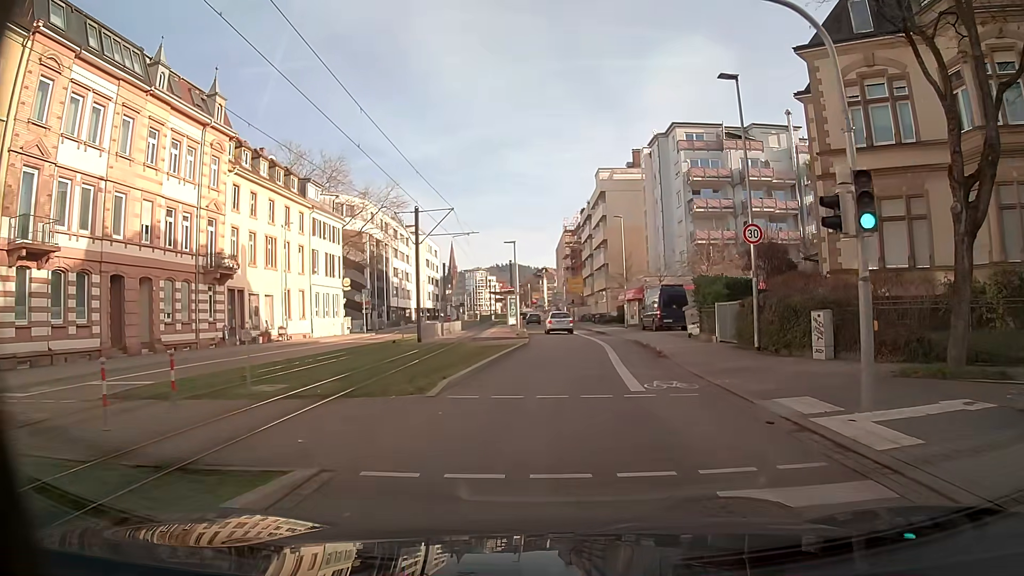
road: secondary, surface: asphalt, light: Day
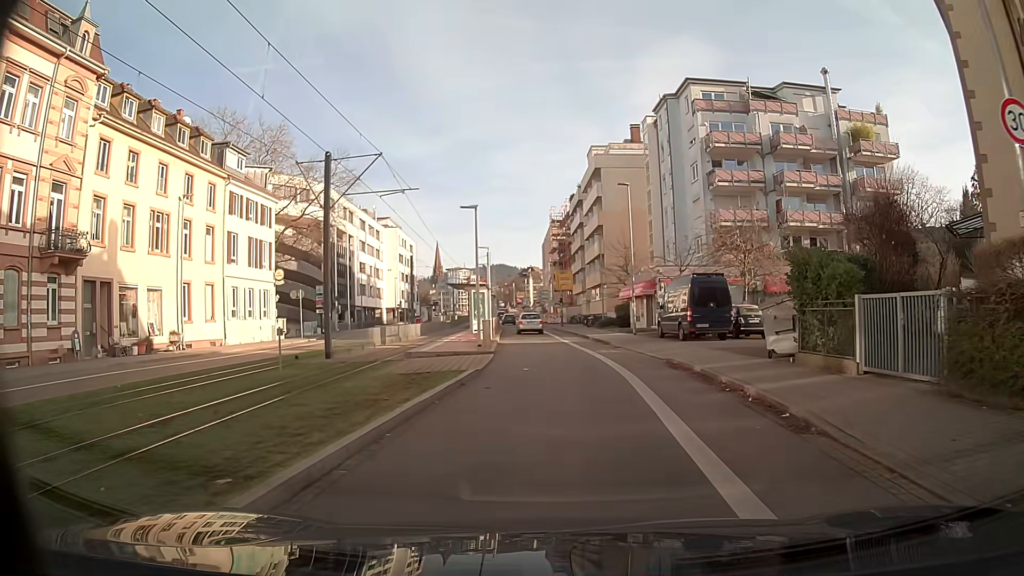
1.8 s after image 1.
(+0.1, +12.6) m; +1°
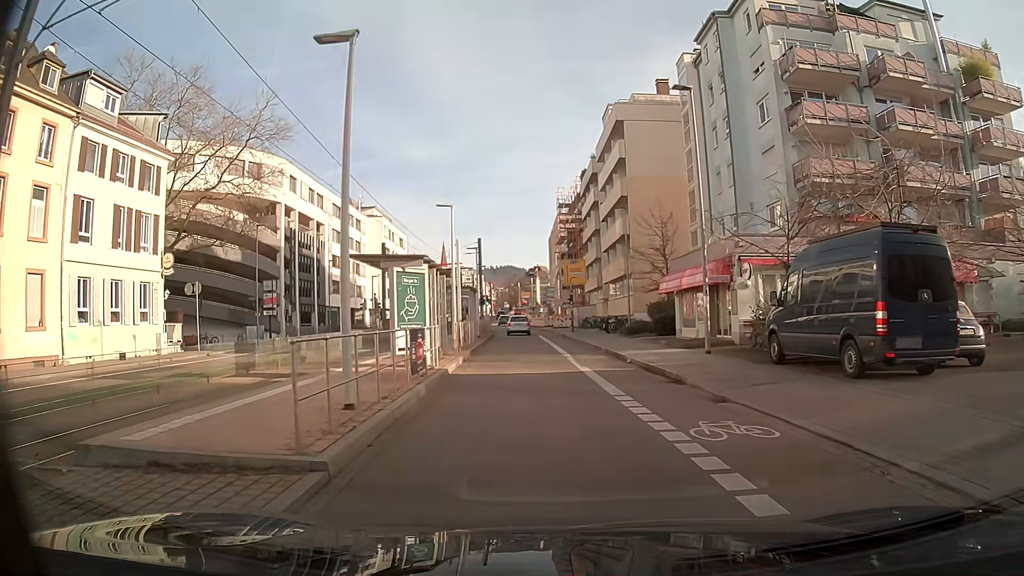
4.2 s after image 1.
(0.0, +16.1) m; -1°
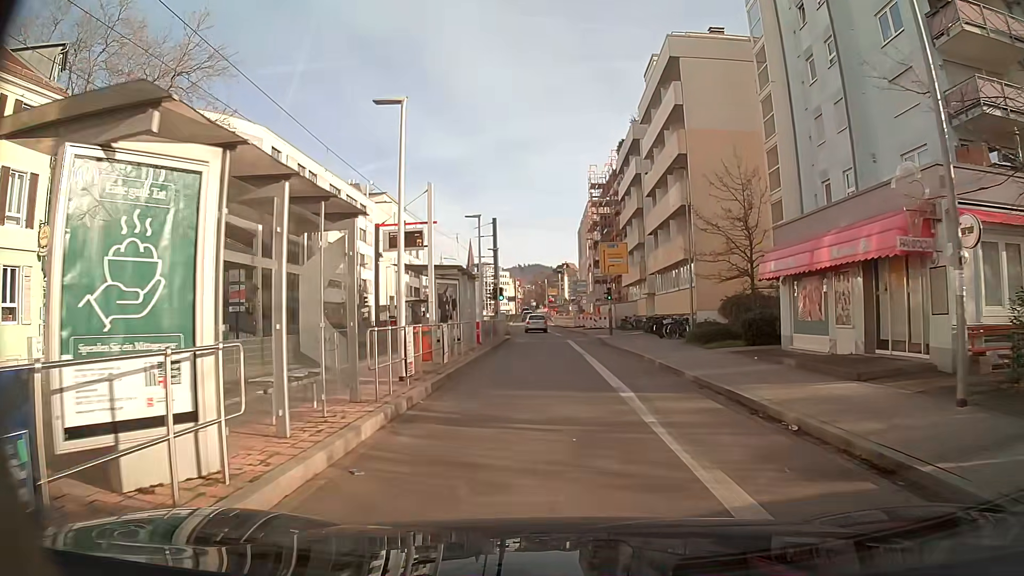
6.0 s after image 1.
(-0.3, +11.9) m; -3°
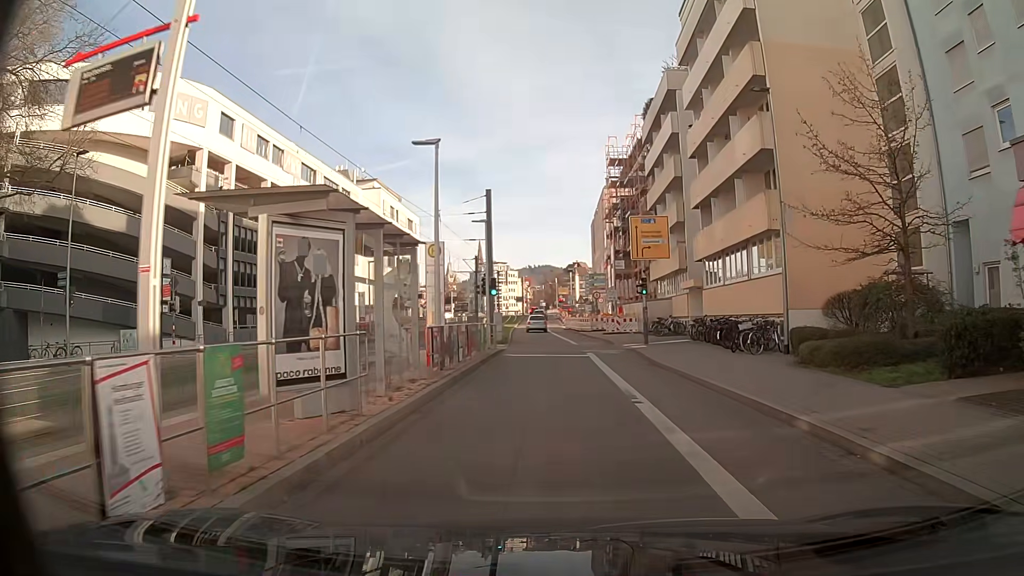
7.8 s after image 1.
(0.0, +12.1) m; 0°
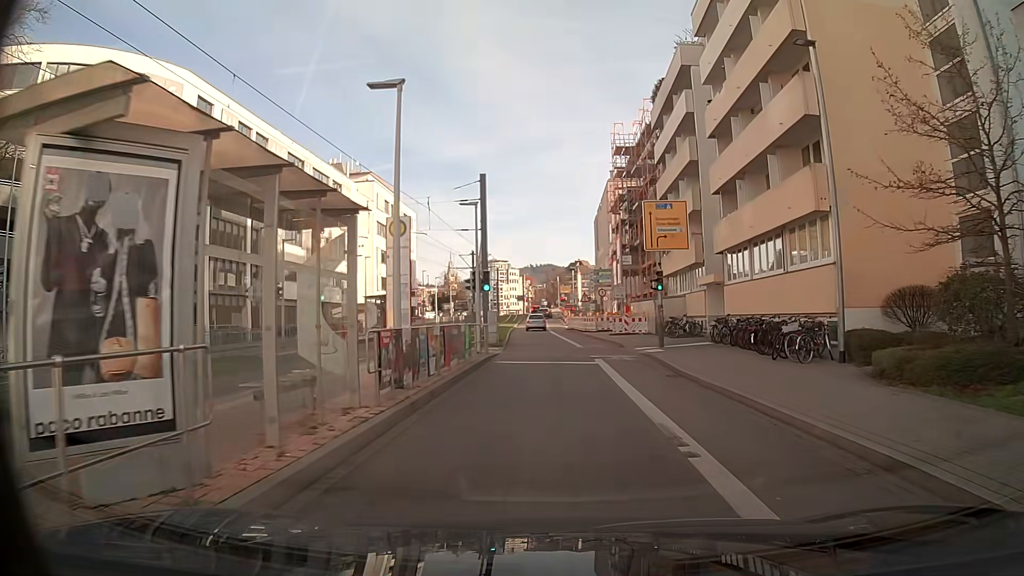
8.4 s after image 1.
(0.0, +4.0) m; 0°
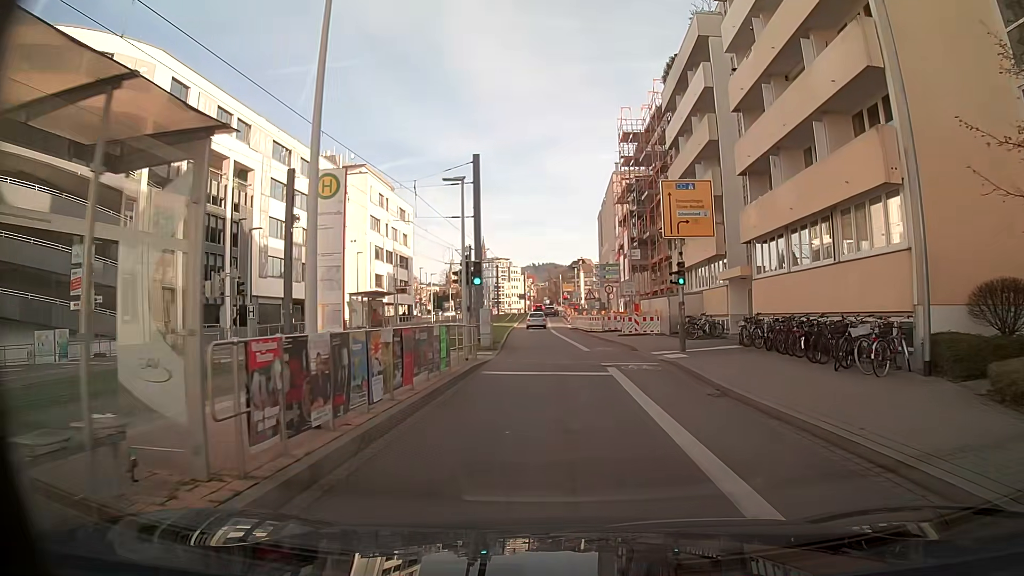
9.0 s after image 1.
(0.0, +4.1) m; 0°
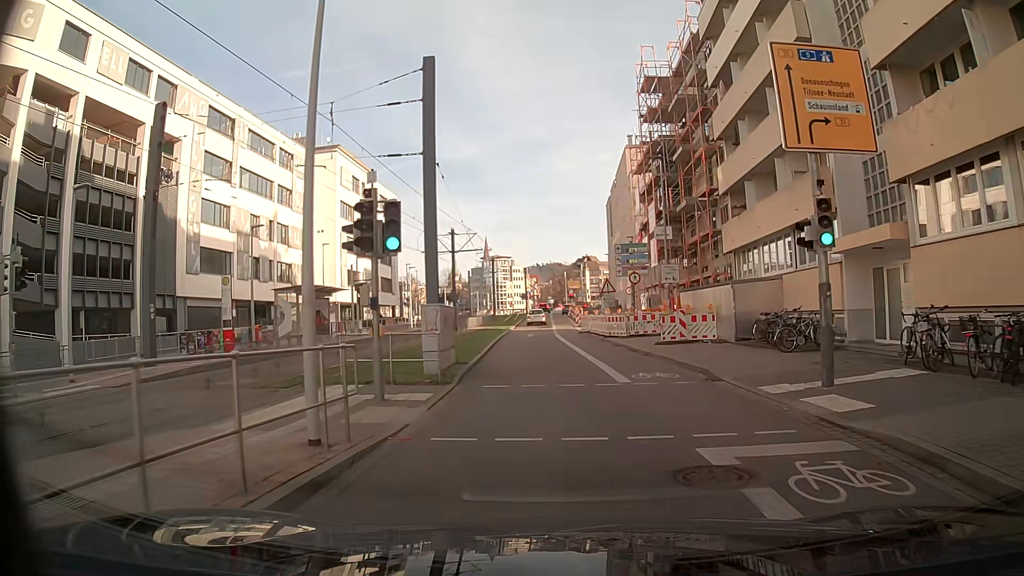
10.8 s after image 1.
(-0.1, +12.3) m; -1°
